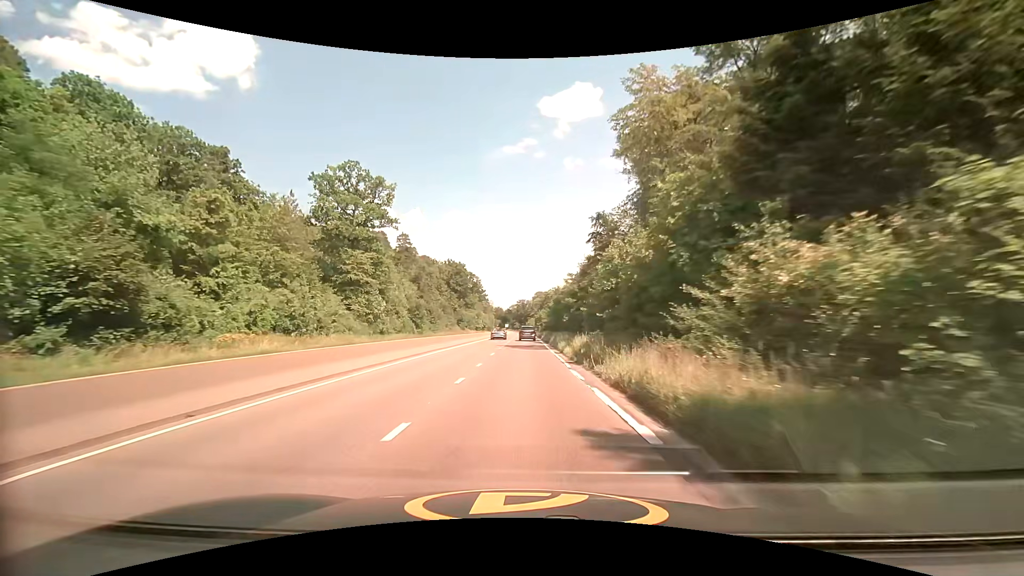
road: trunk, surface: asphalt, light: Day
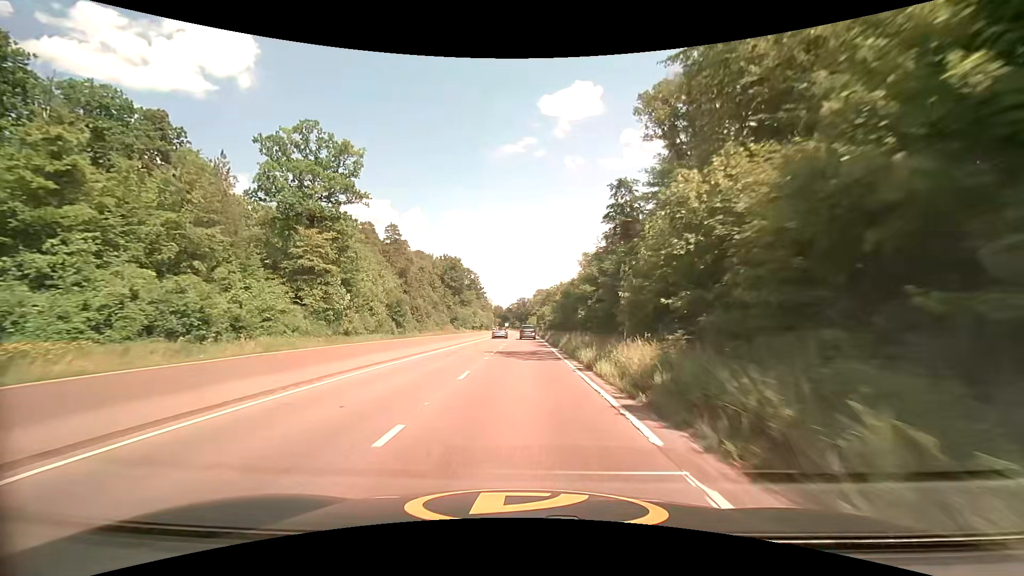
(0.0, +11.8) m; -1°
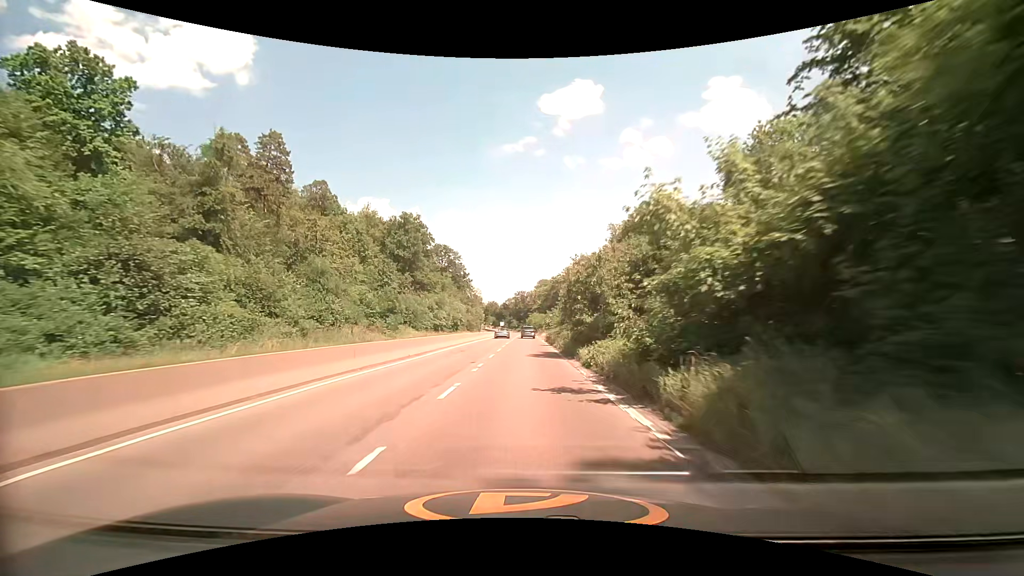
(+0.5, +59.0) m; +1°
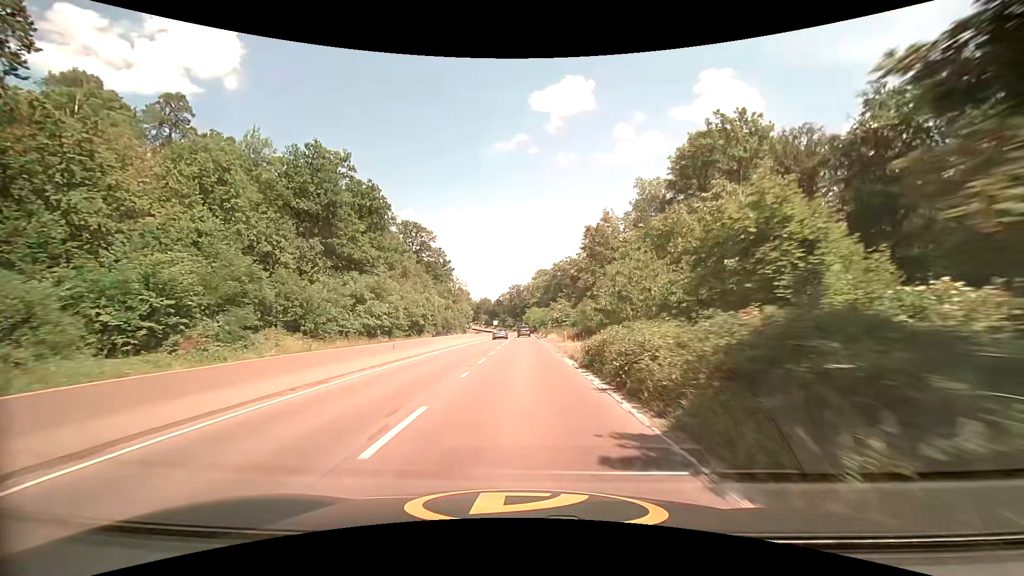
(+0.1, +34.4) m; 0°
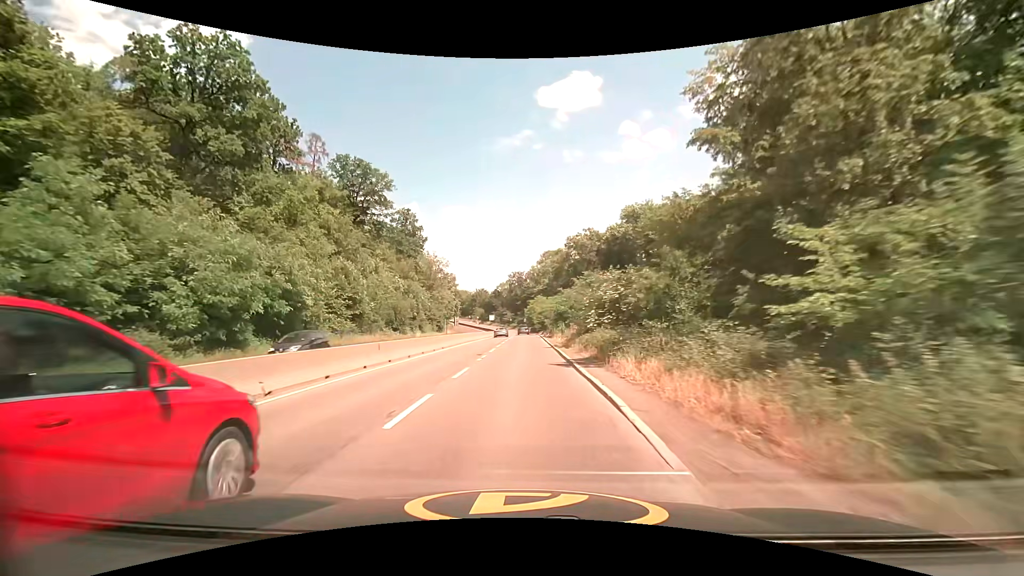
(+0.2, +41.6) m; 0°
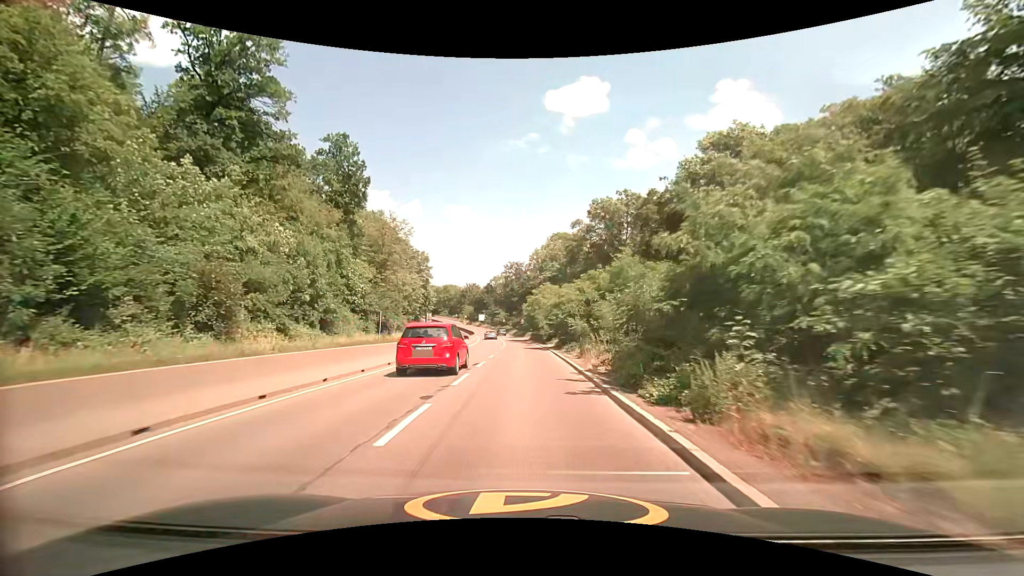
(-0.5, +37.5) m; 0°
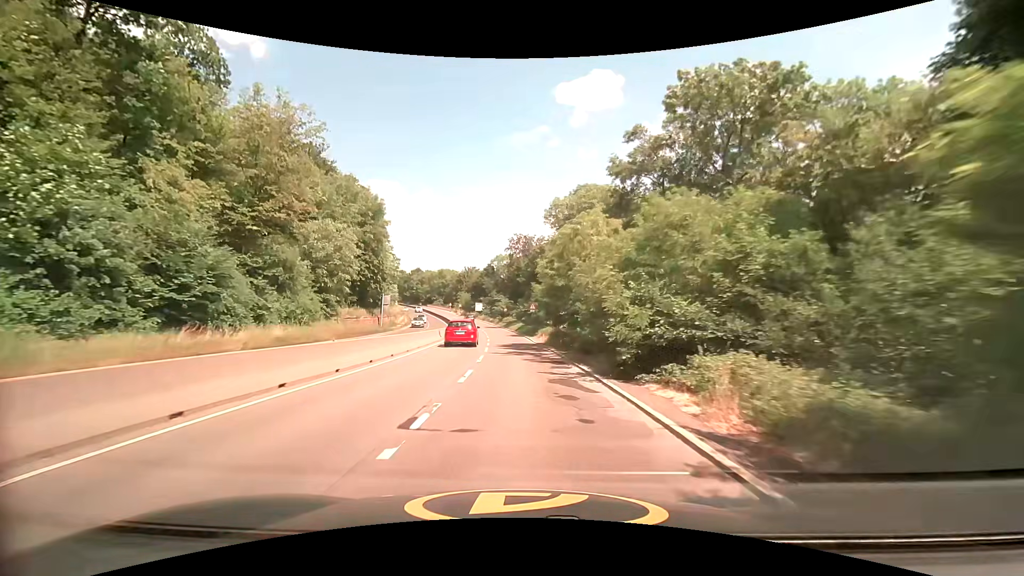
(-0.5, +36.9) m; -1°
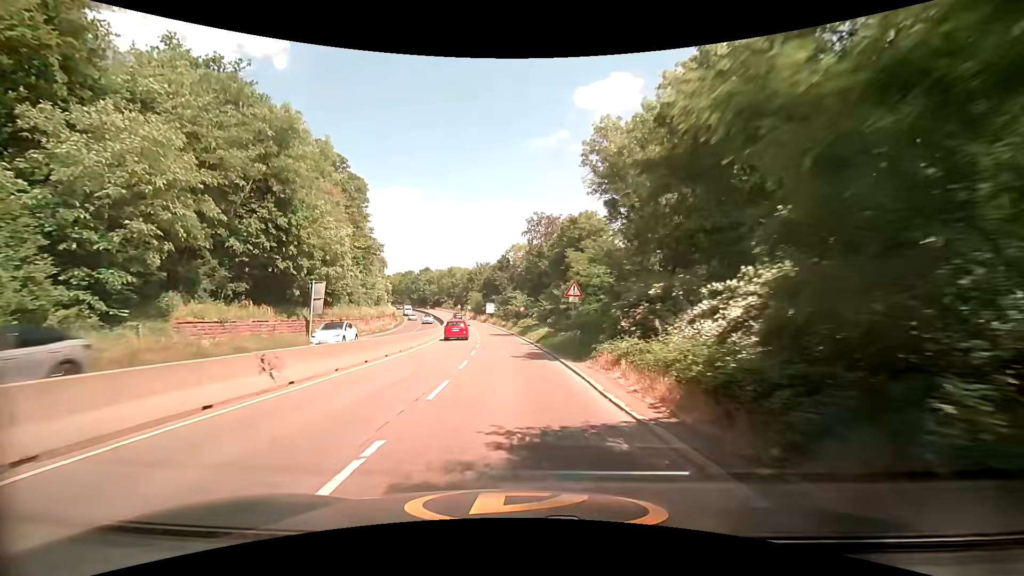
(-0.4, +26.9) m; -2°
(0, +10) (-1, +20) (-1, +30) (-2, +40) (-4, +50) (-5, +60) (-6, +70) (-8, +79) (-10, +89) (-12, +99) m
